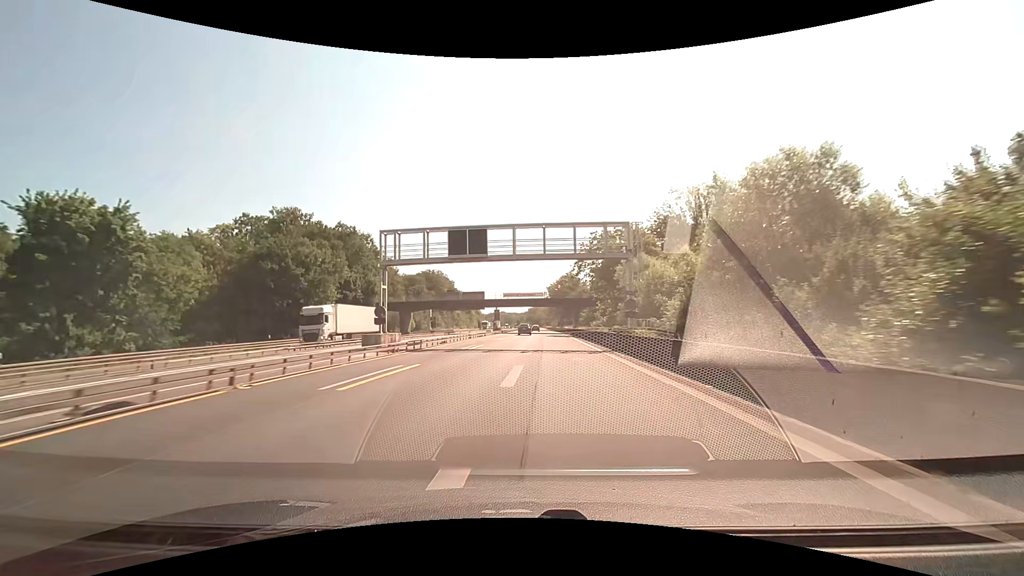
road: motorway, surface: asphalt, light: Day
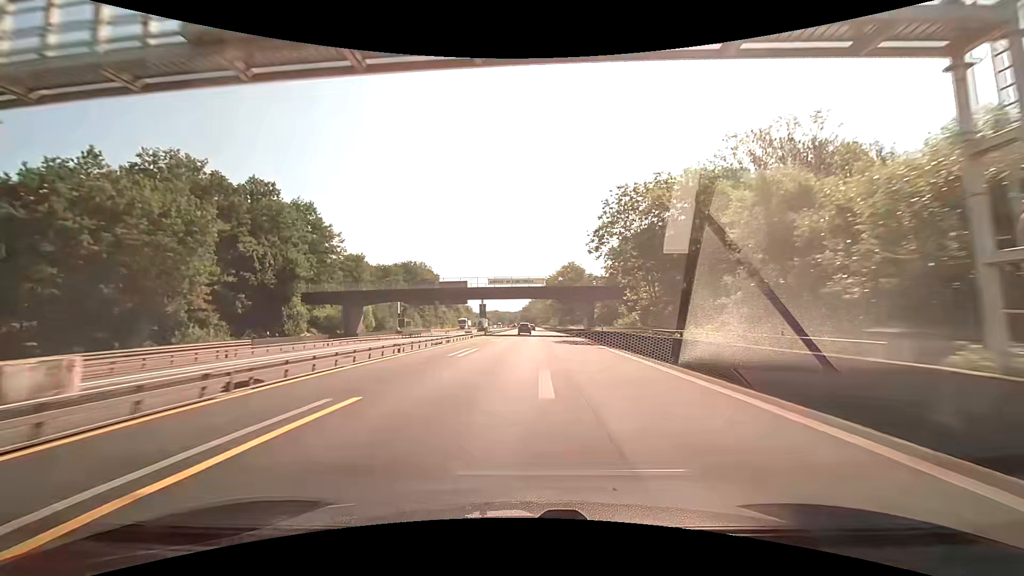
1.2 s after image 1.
(0.0, +25.5) m; +1°
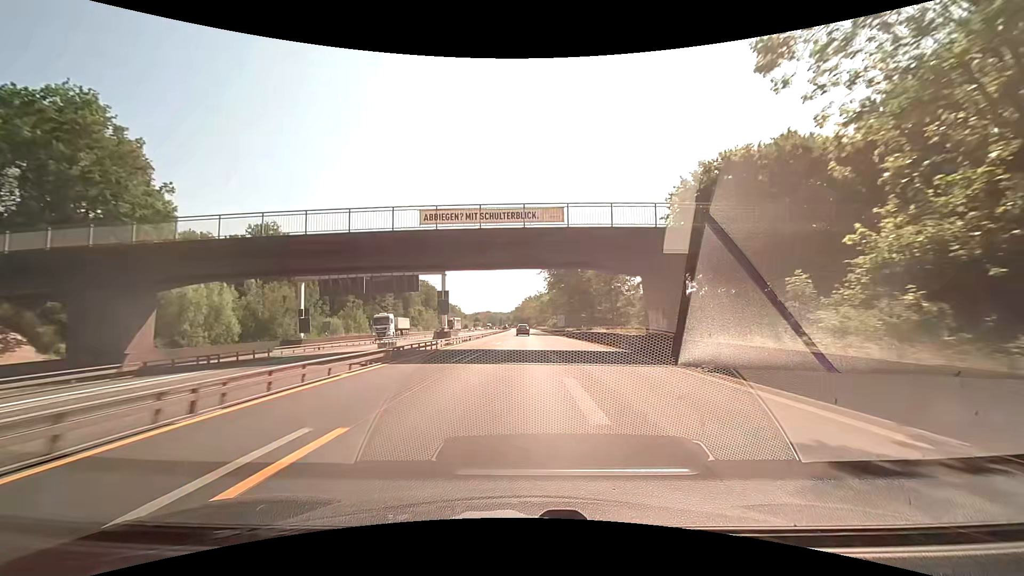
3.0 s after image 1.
(+0.2, +38.1) m; +1°
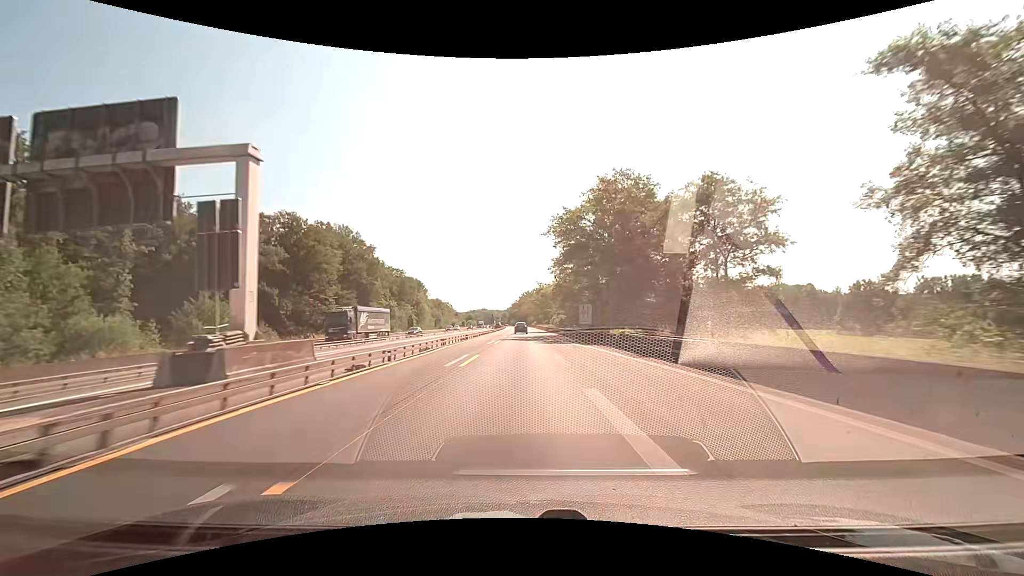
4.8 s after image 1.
(+0.1, +38.1) m; 0°
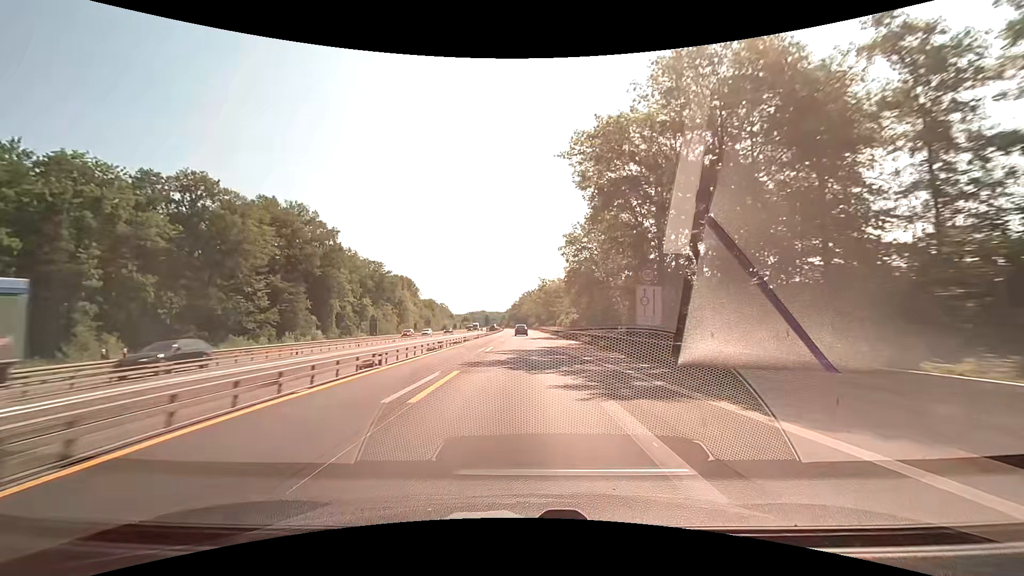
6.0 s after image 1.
(+0.1, +25.4) m; 0°
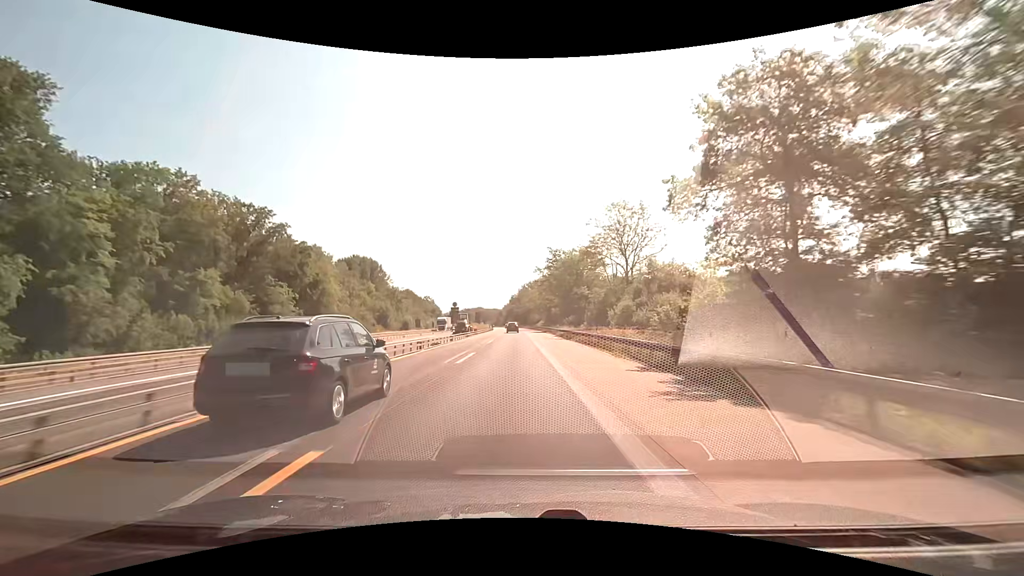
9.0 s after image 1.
(0.0, +63.4) m; 0°
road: trunk
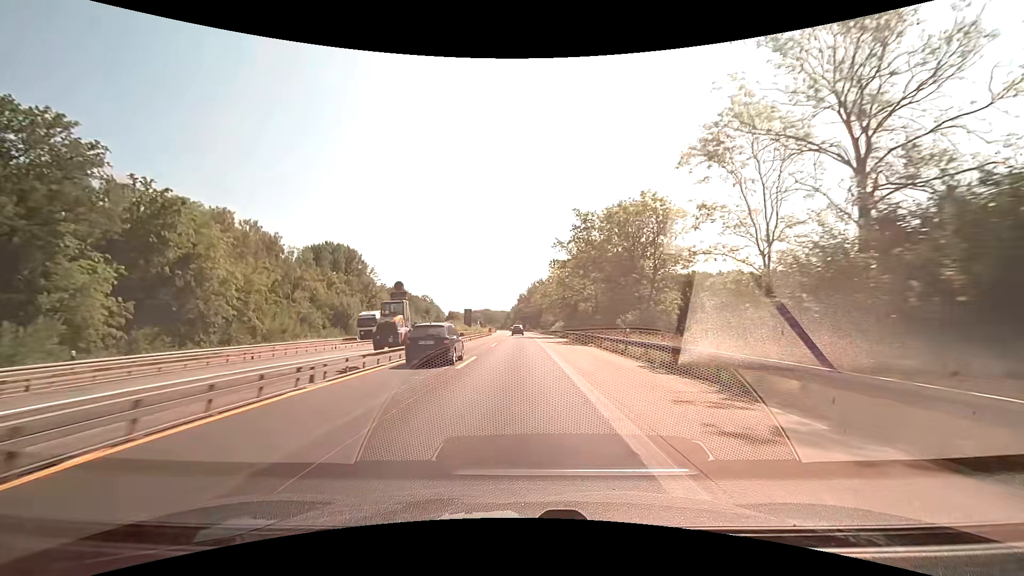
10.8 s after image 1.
(-0.3, +38.1) m; -1°
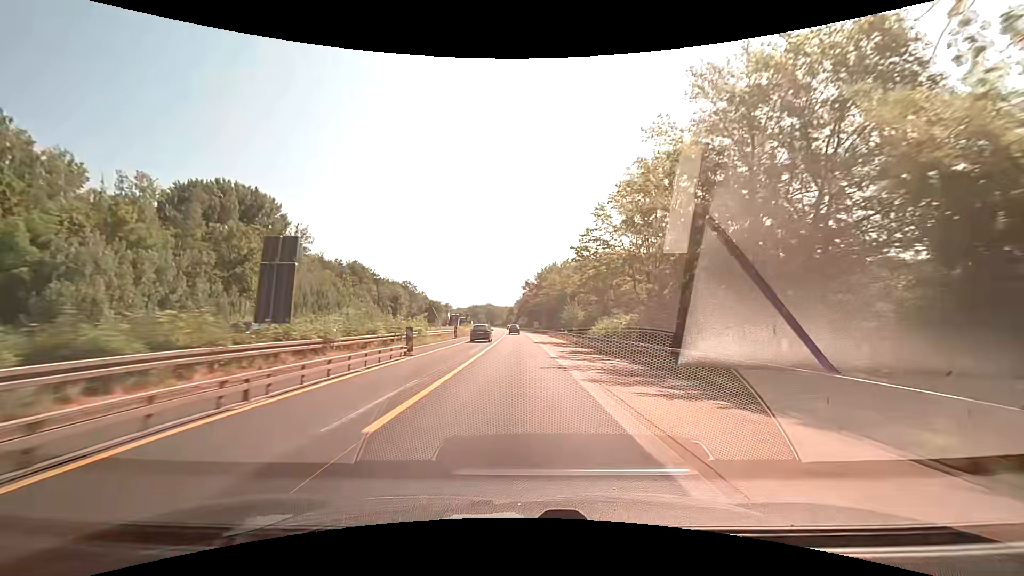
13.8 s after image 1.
(-0.3, +63.3) m; -1°
(0, +10) (0, +20) (0, +30) (0, +40) (0, +50) (-1, +60) (-1, +70) (-1, +80) (-1, +90) (-2, +100) m
